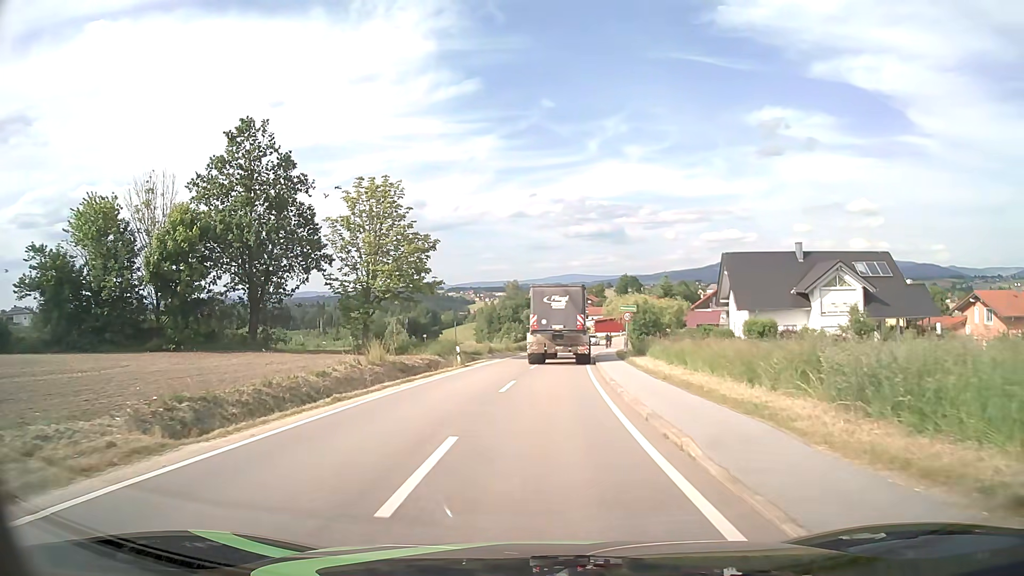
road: tertiary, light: Day
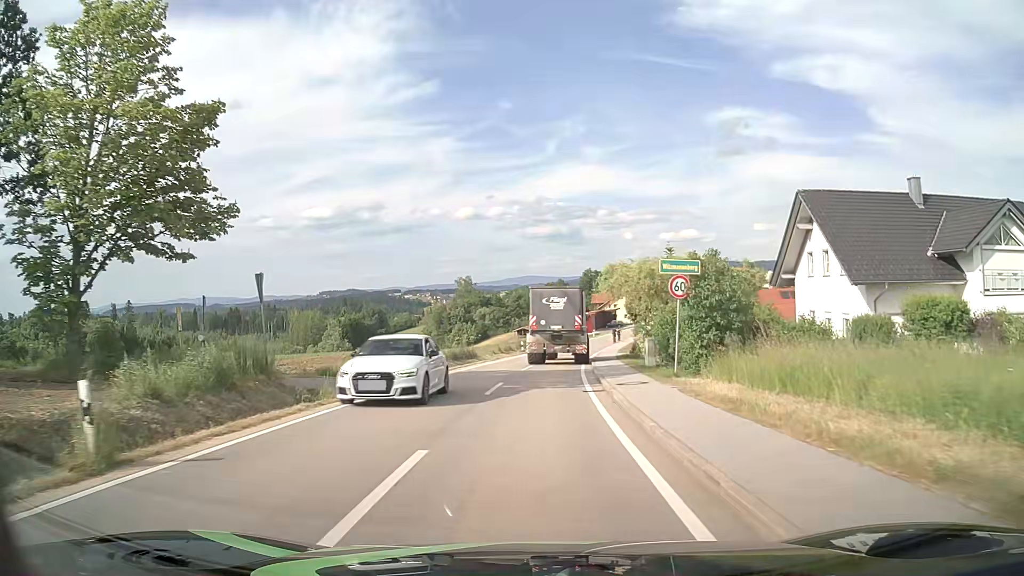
(+0.8, +24.7) m; +4°
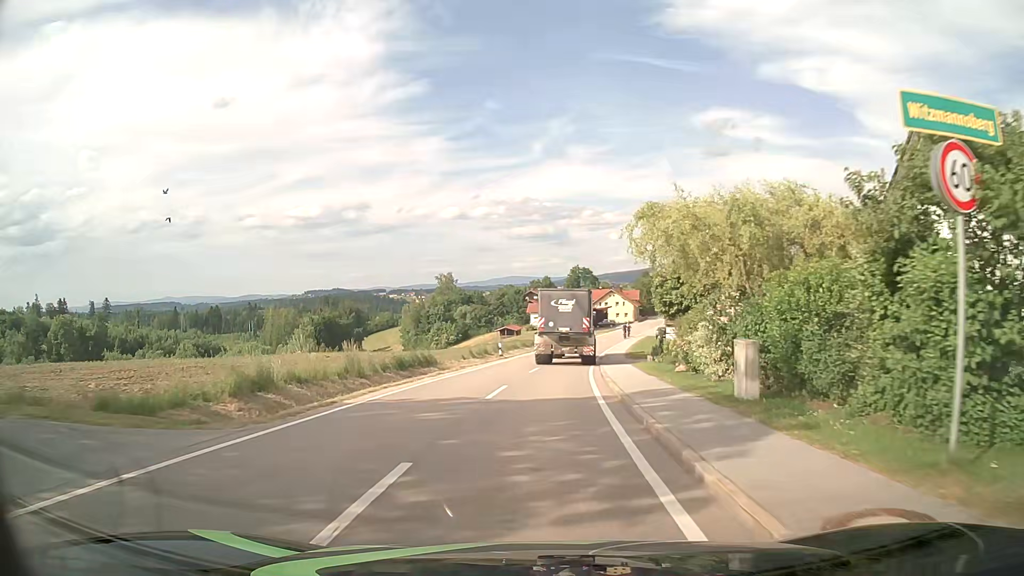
(+0.2, +12.8) m; +1°
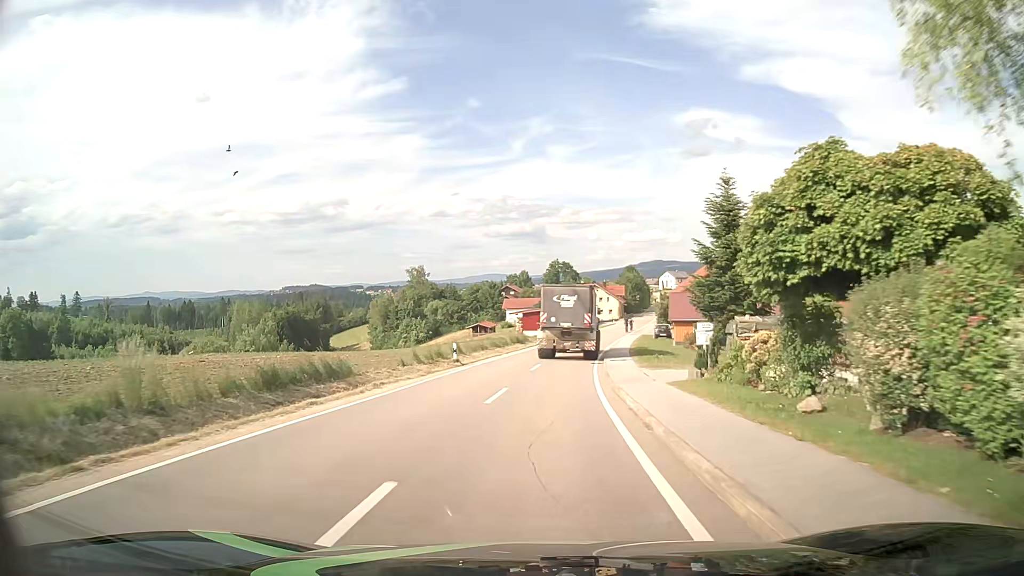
(+0.2, +12.9) m; +2°
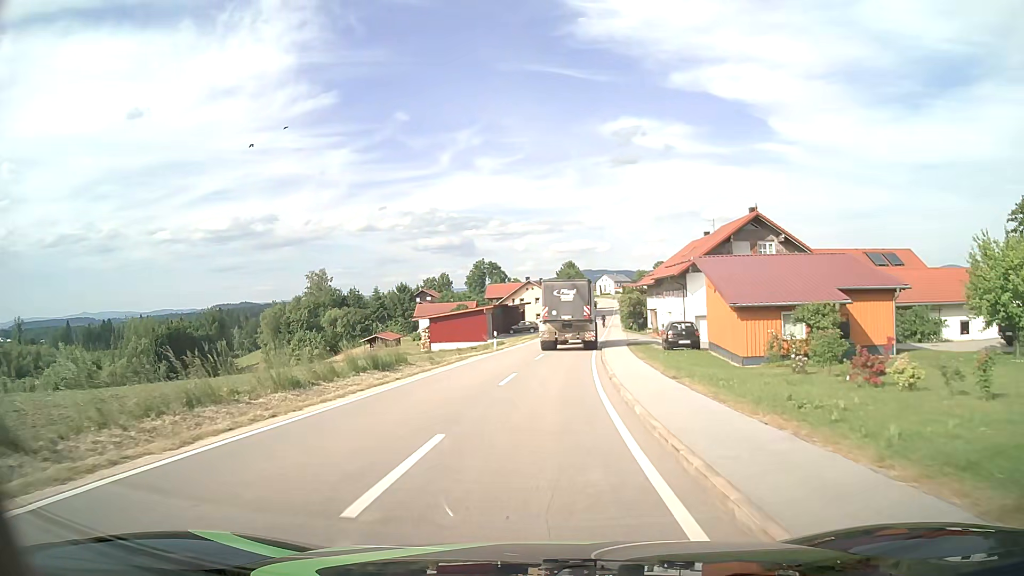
(+1.8, +32.4) m; +6°
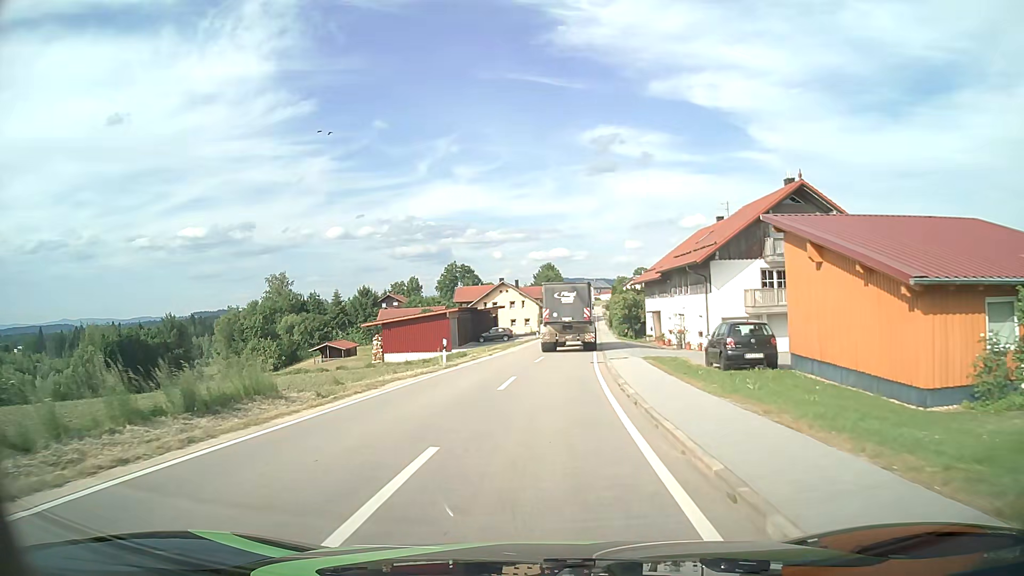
(+0.3, +13.0) m; +2°
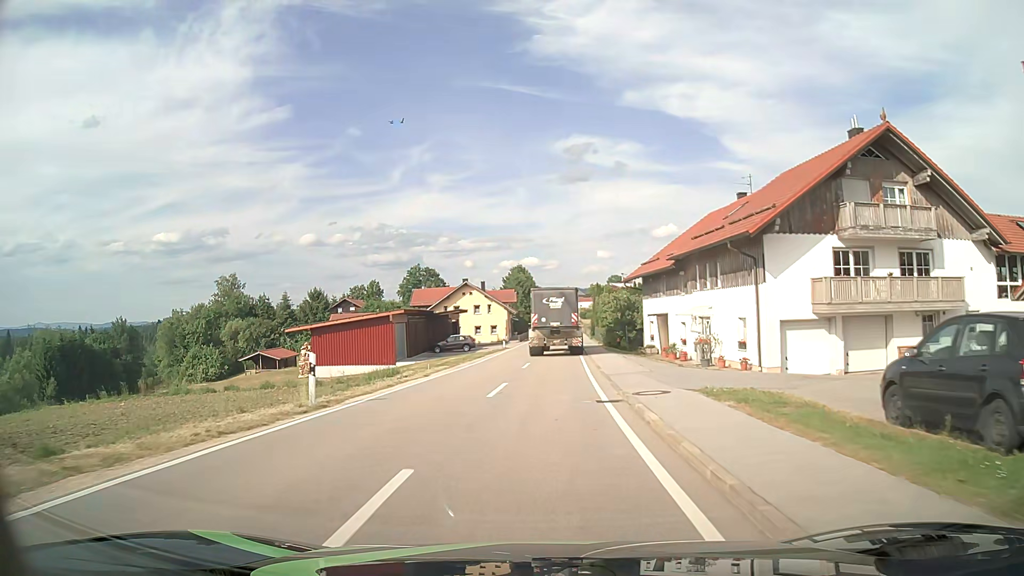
(+0.3, +13.1) m; +3°
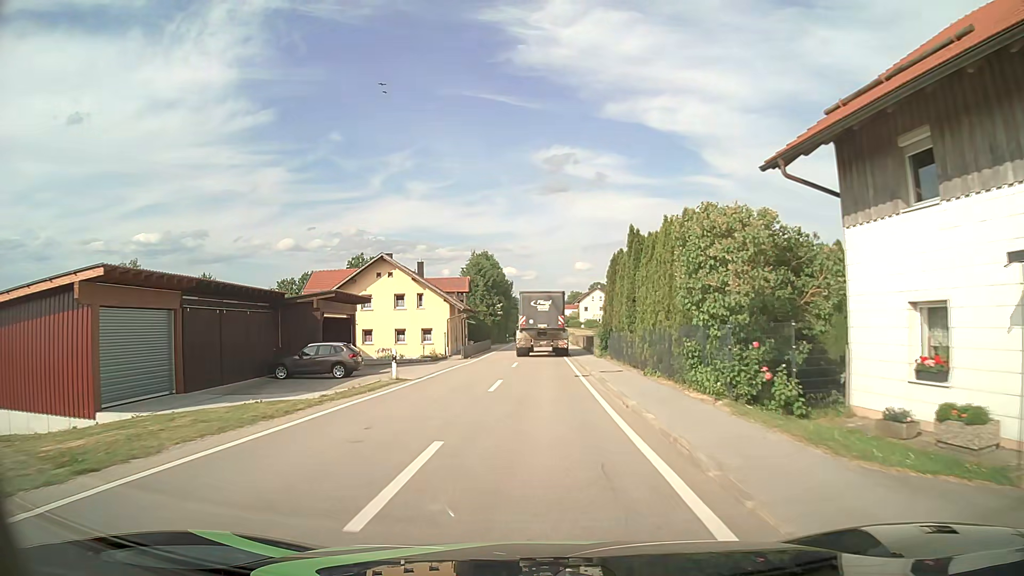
(+1.1, +33.7) m; +2°
(0, +10) (0, +20) (0, +30) (+1, +40) (+1, +50) (+1, +60) (+1, +70) (+1, +80) (+2, +90) (+2, +100) m
